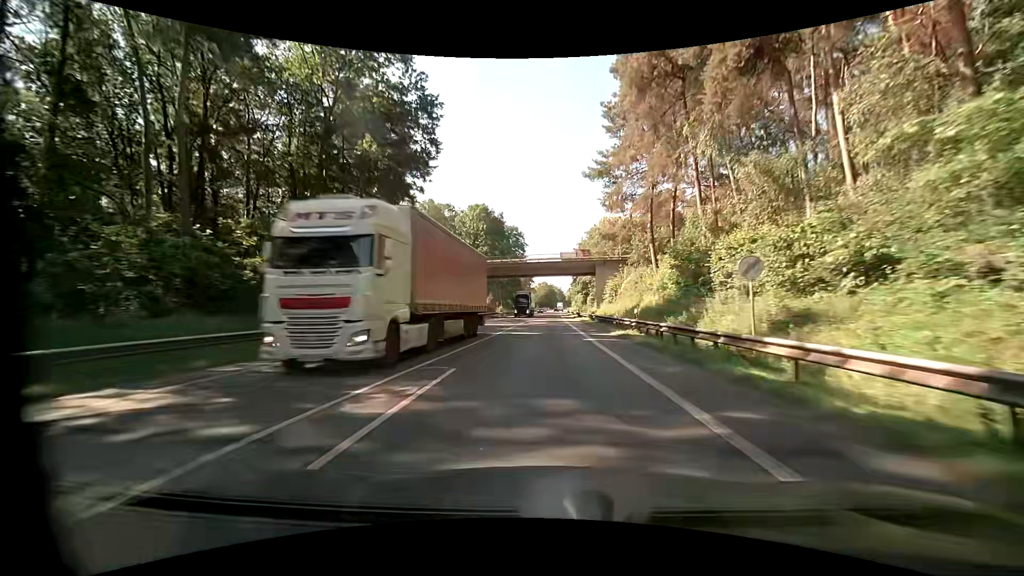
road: primary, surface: asphalt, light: Day
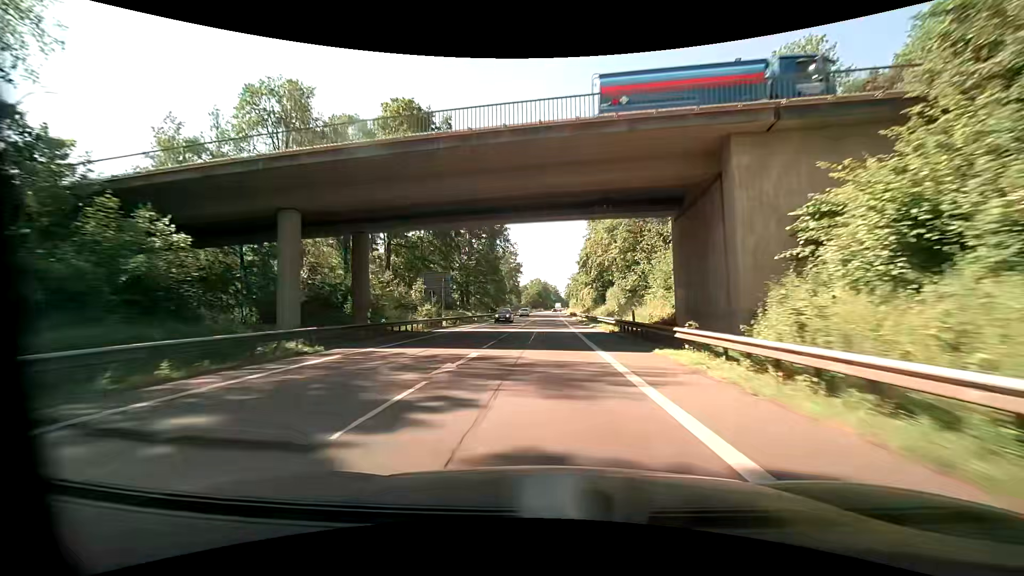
(+0.5, +50.8) m; +1°
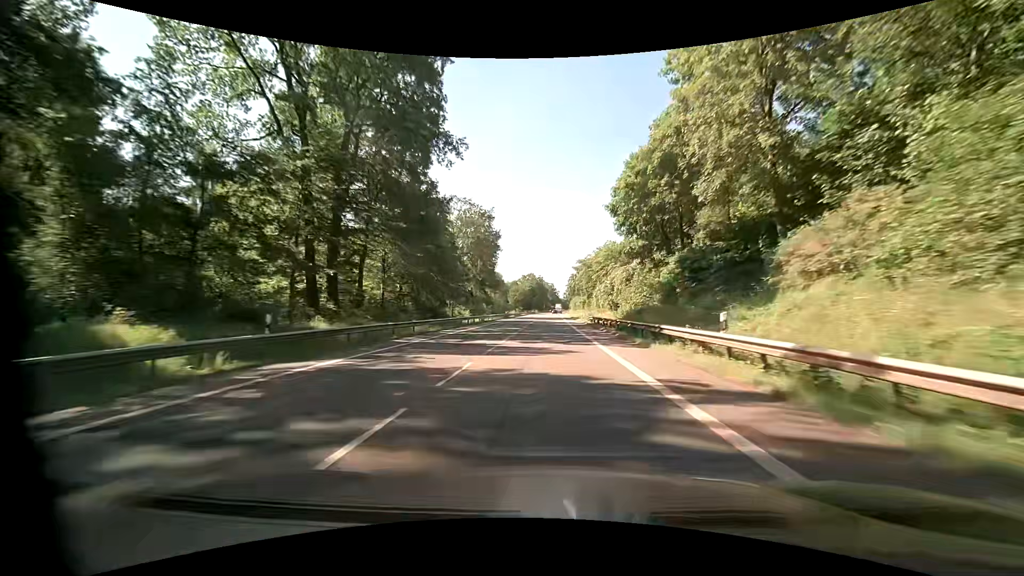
(+0.1, +56.7) m; +1°
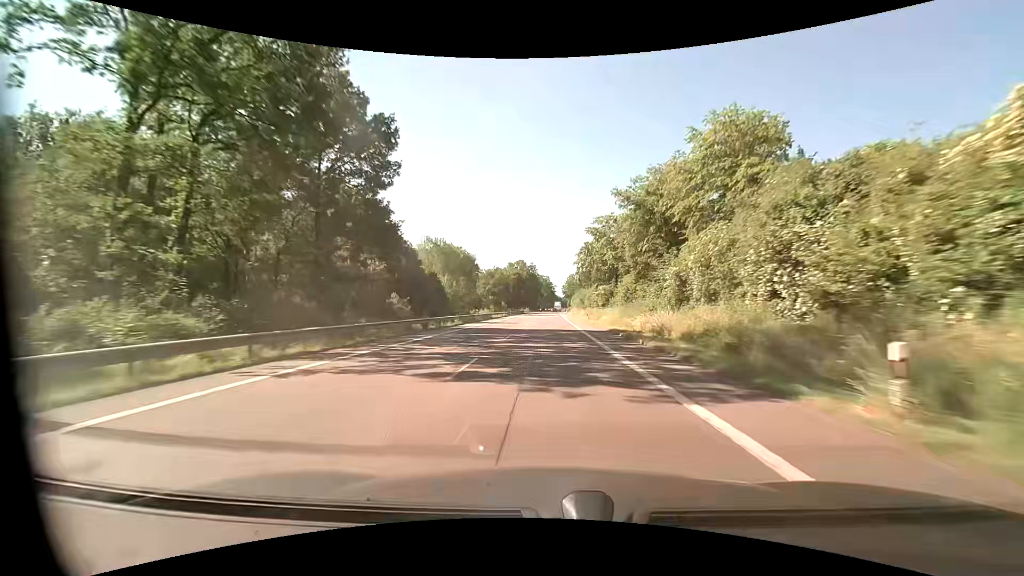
(+0.2, +61.4) m; 0°
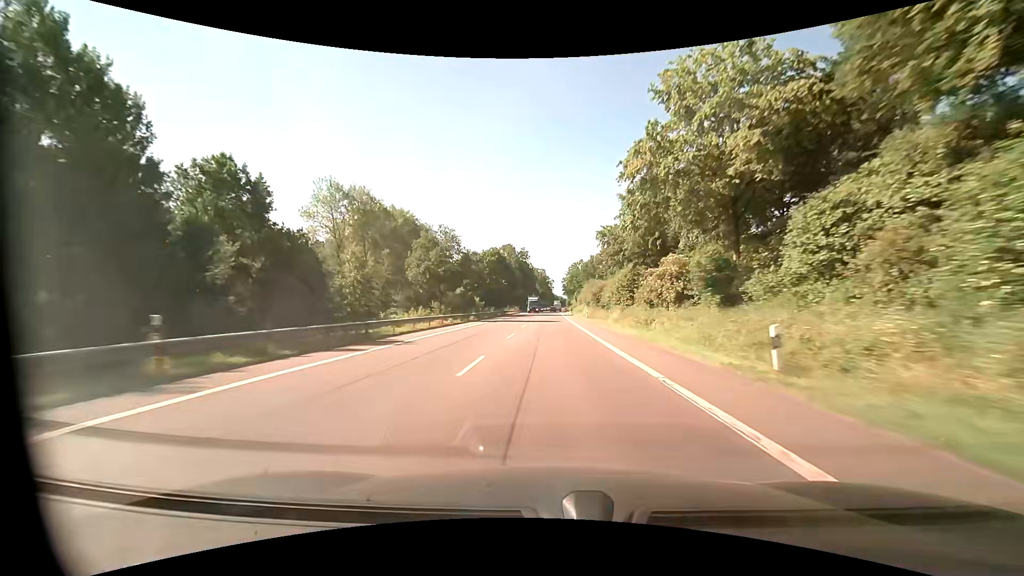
(+0.2, +47.6) m; 0°
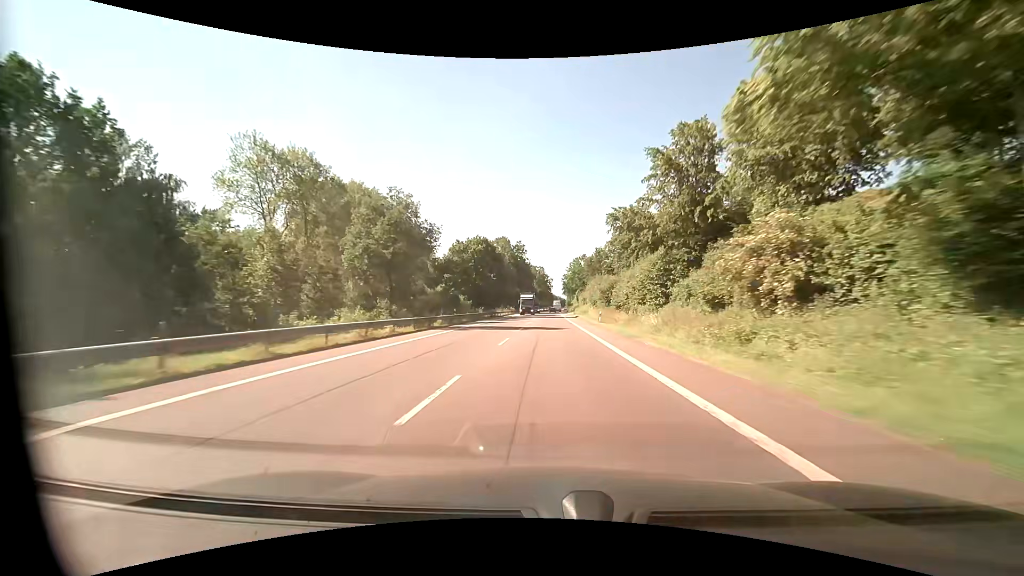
(0.0, +16.0) m; 0°
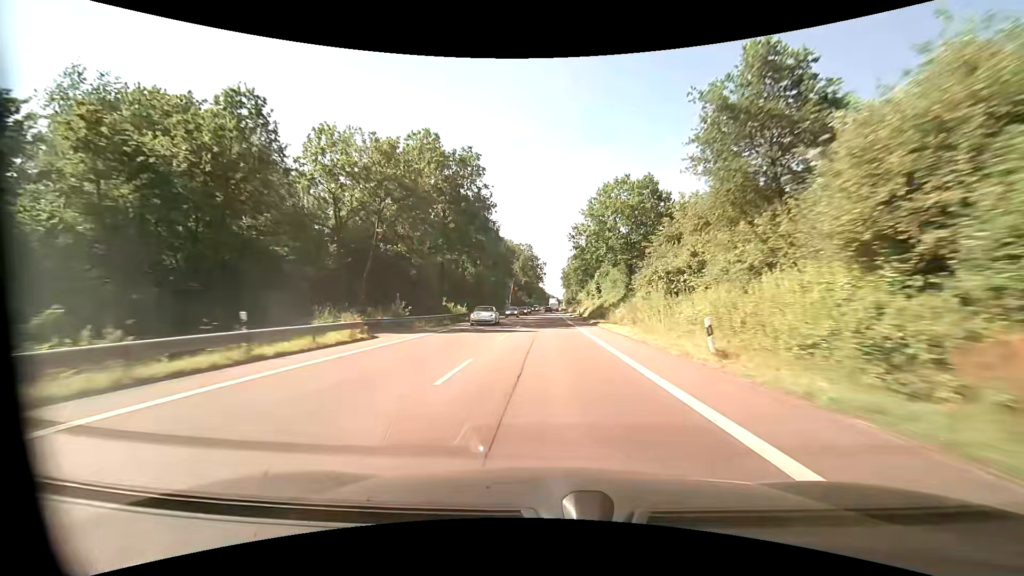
(+0.7, +81.0) m; +1°
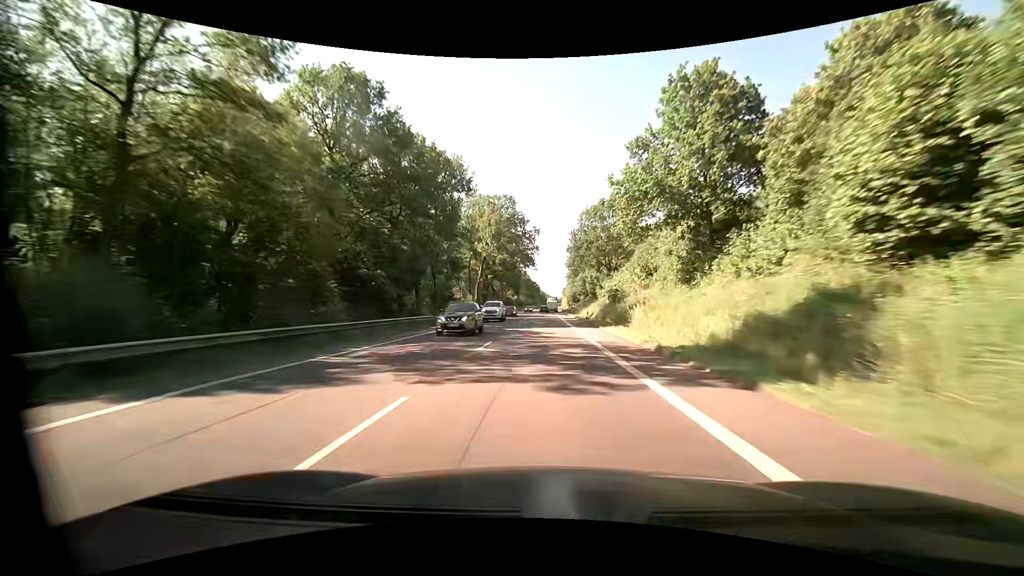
(+0.4, +65.3) m; +1°
(0, +10) (0, +20) (0, +30) (0, +40) (0, +50) (0, +60) (0, +70) (0, +80) (0, +90) (0, +100) m
